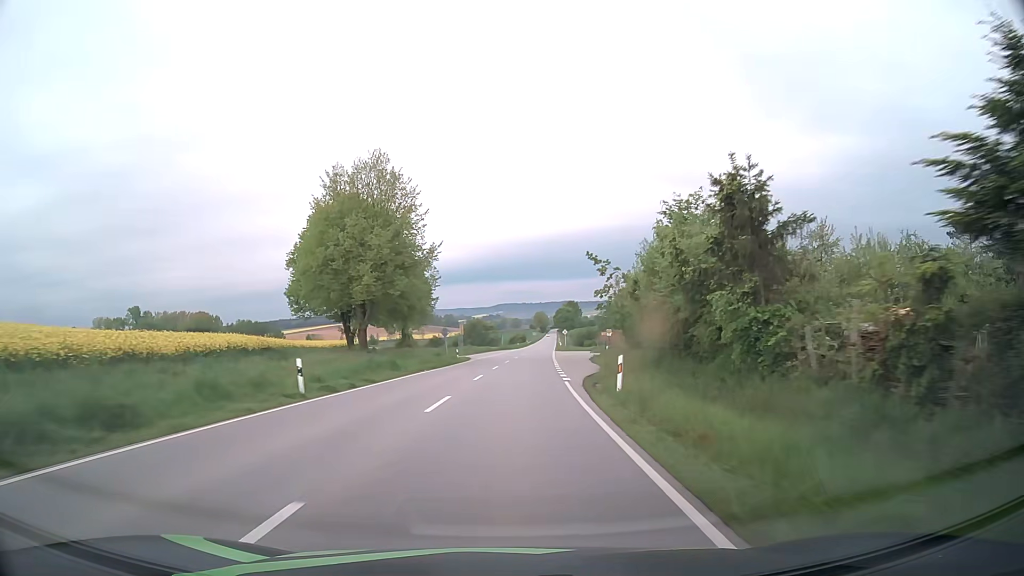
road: secondary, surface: asphalt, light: Day
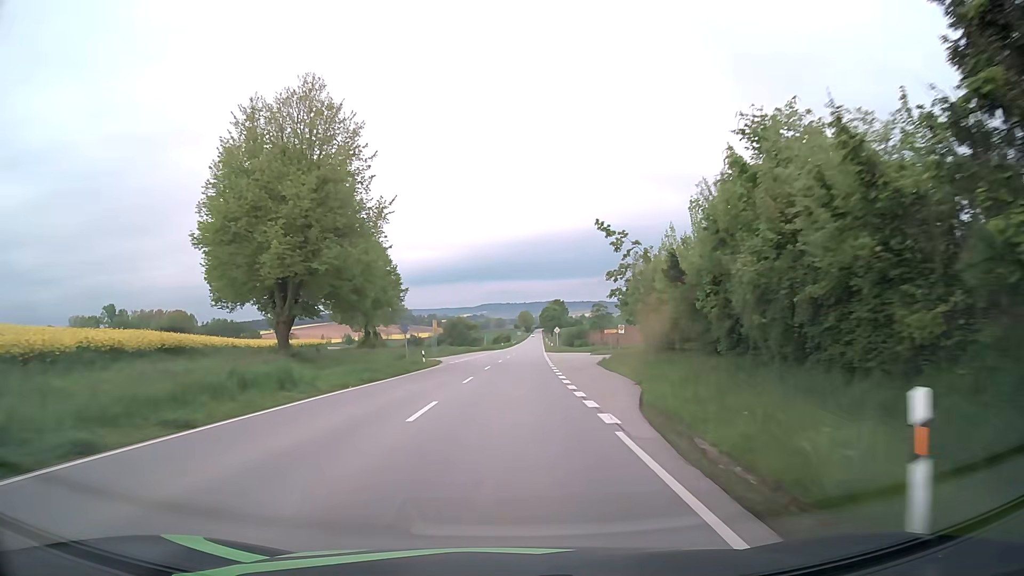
(+0.3, +13.9) m; +2°
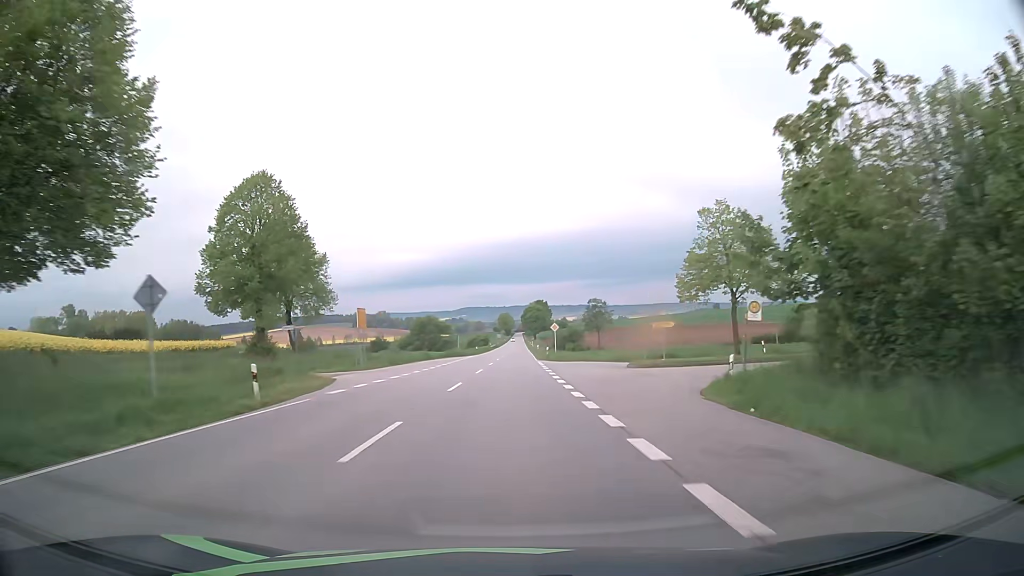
(+0.5, +27.9) m; +2°
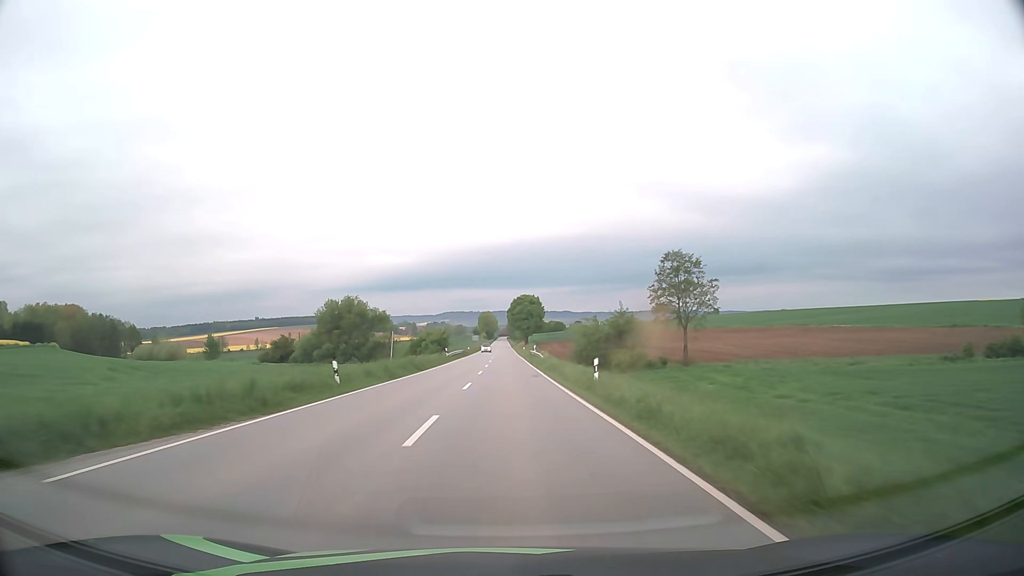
(+0.8, +70.8) m; +1°
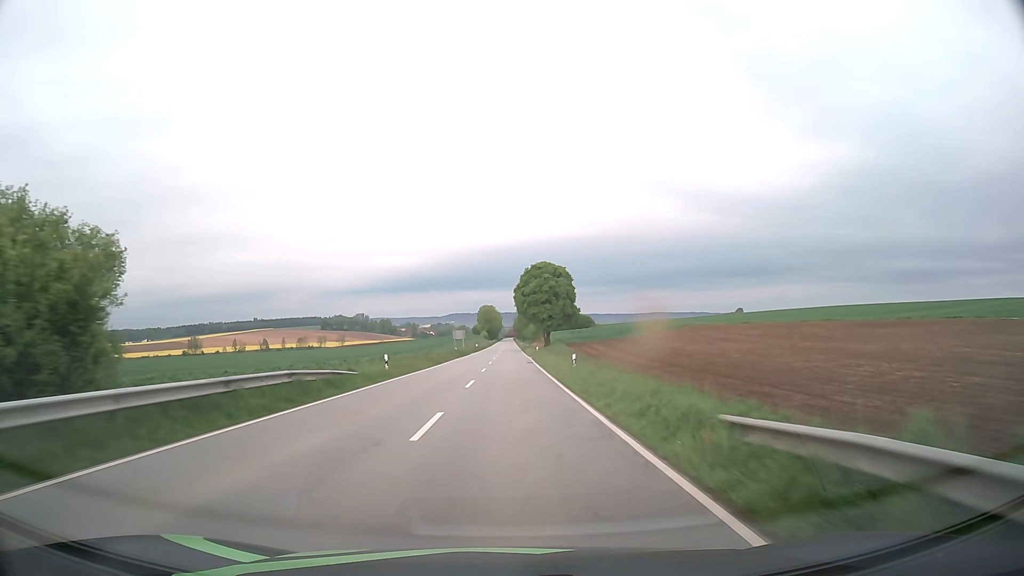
(-0.2, +71.8) m; -1°
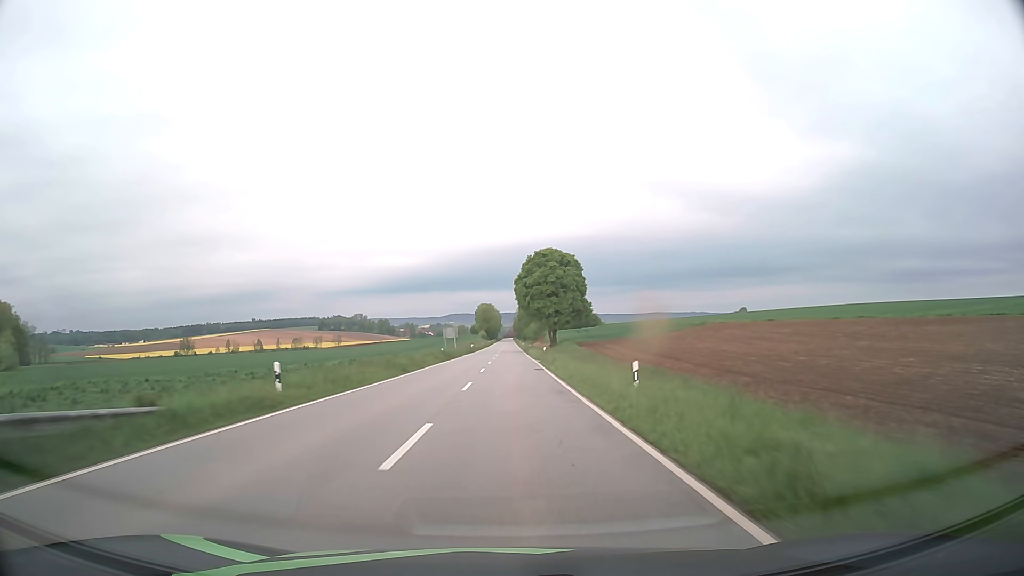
(0.0, +14.5) m; 0°
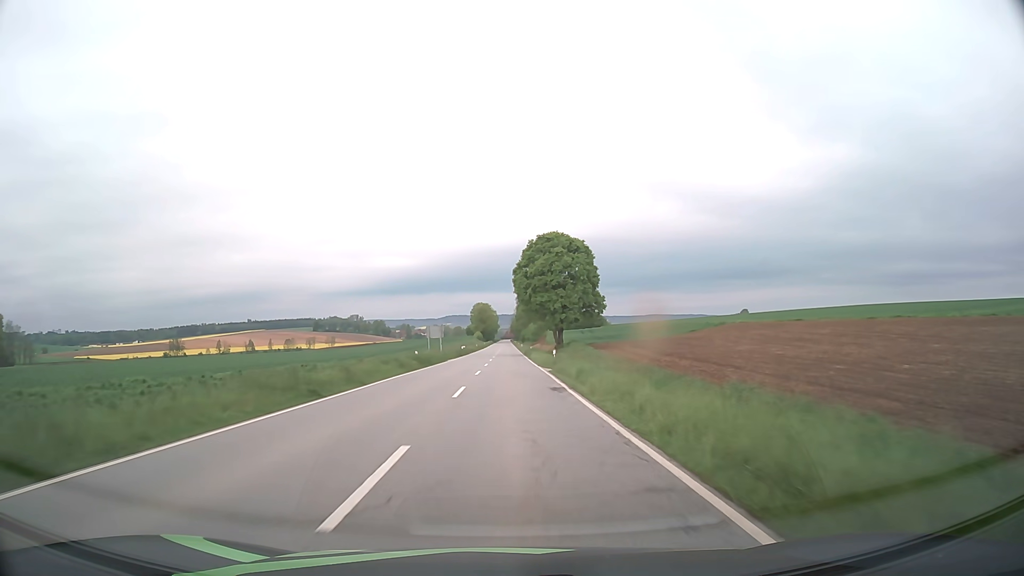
(0.0, +14.5) m; 0°
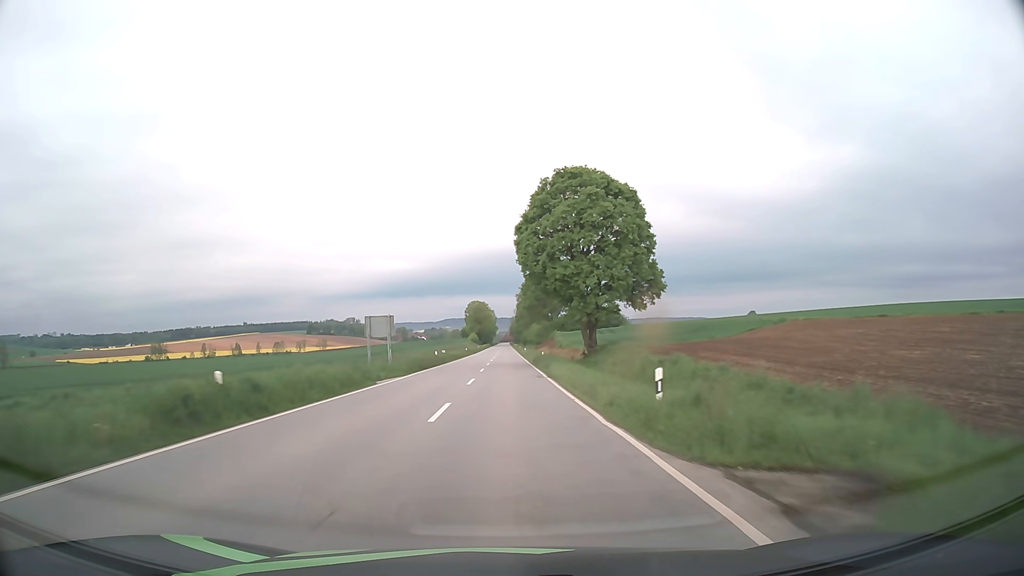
(0.0, +29.0) m; 0°
(0, +10) (0, +20) (0, +30) (0, +40) (0, +50) (0, +60) (0, +70) (0, +80) (0, +90) (0, +100) m
